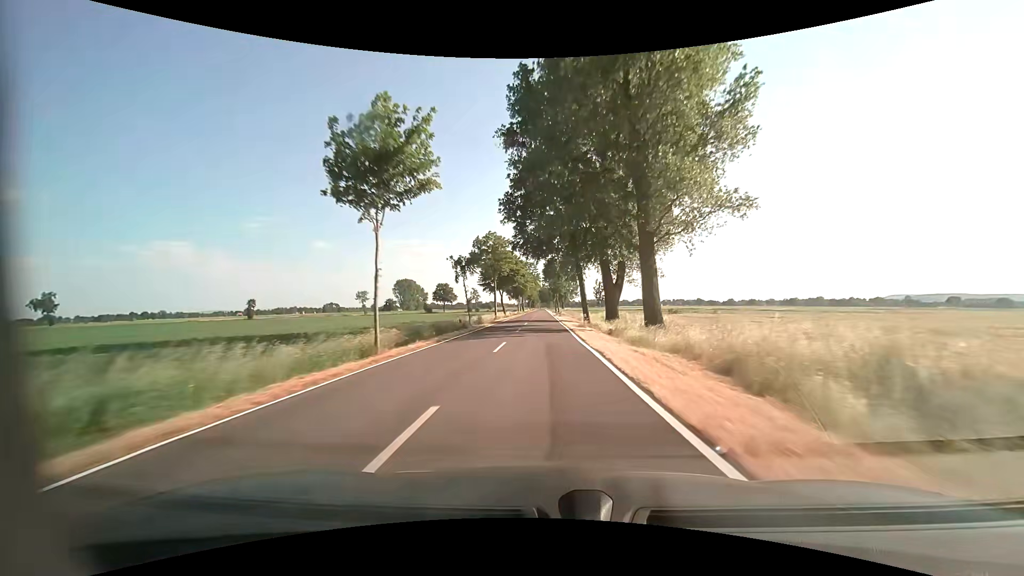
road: tertiary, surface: asphalt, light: Day
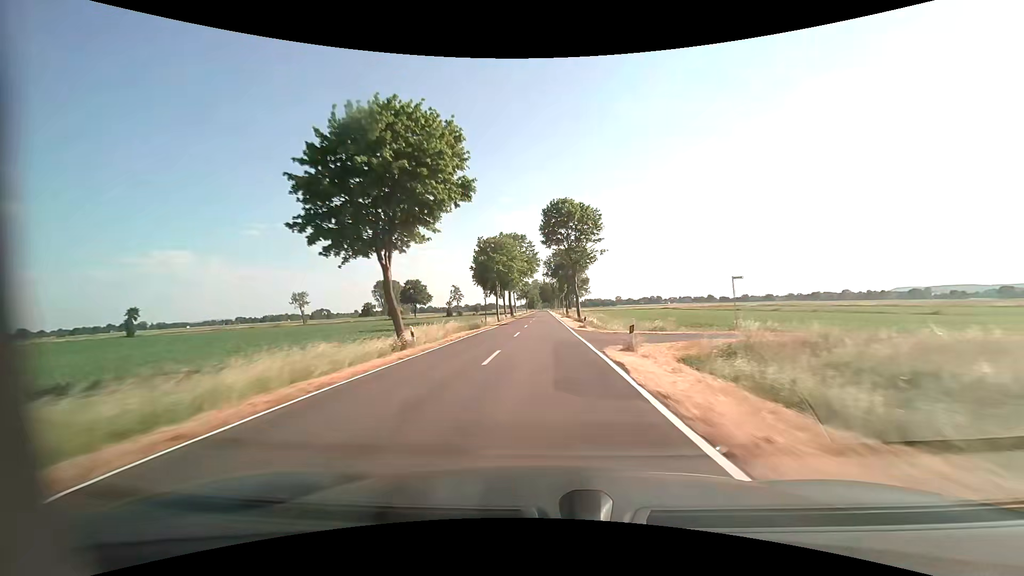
(+0.1, +63.2) m; +1°
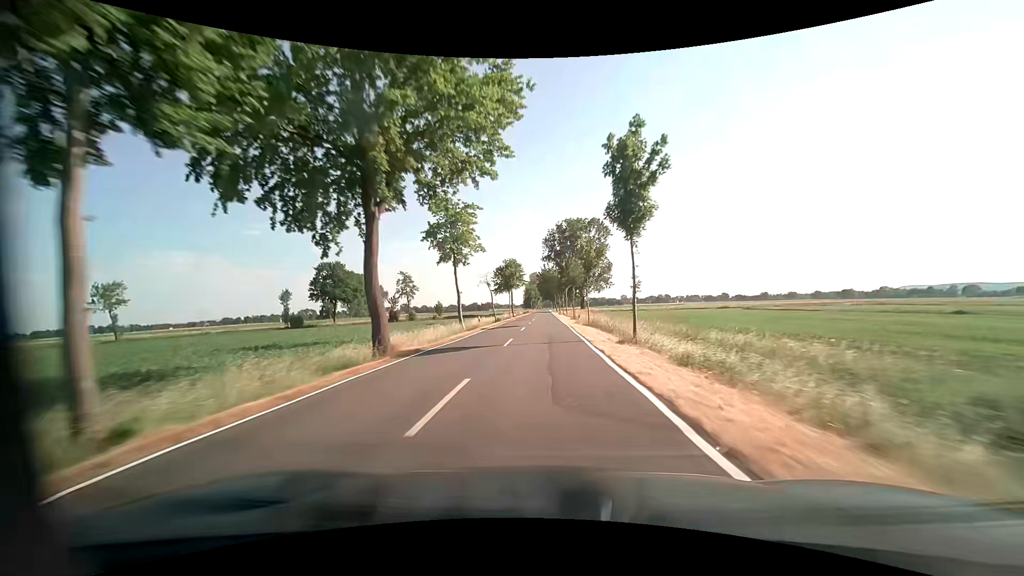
(-0.7, +79.0) m; -1°
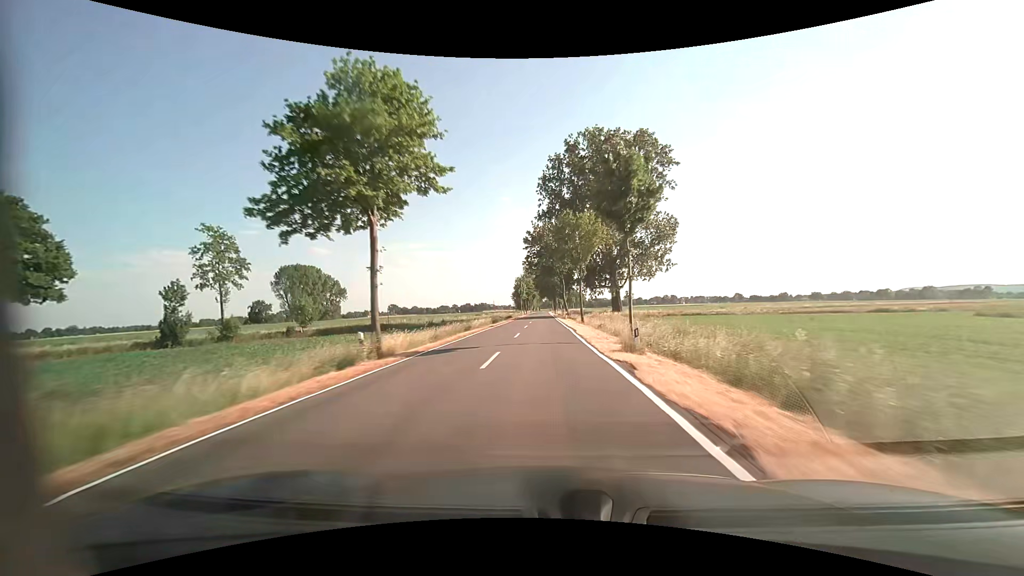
(+0.3, +78.9) m; 0°
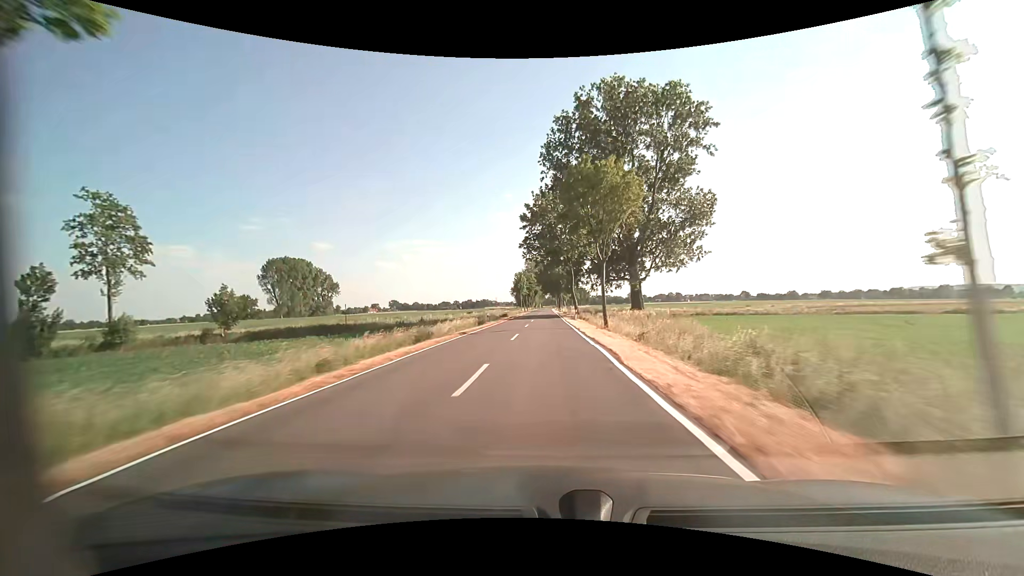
(0.0, +15.8) m; 0°
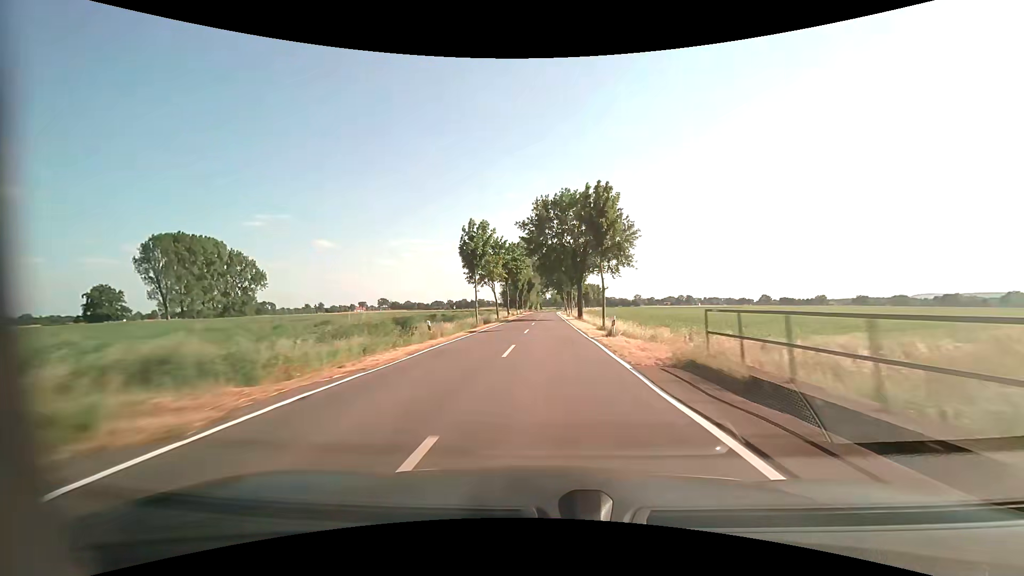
(-0.7, +79.0) m; 0°
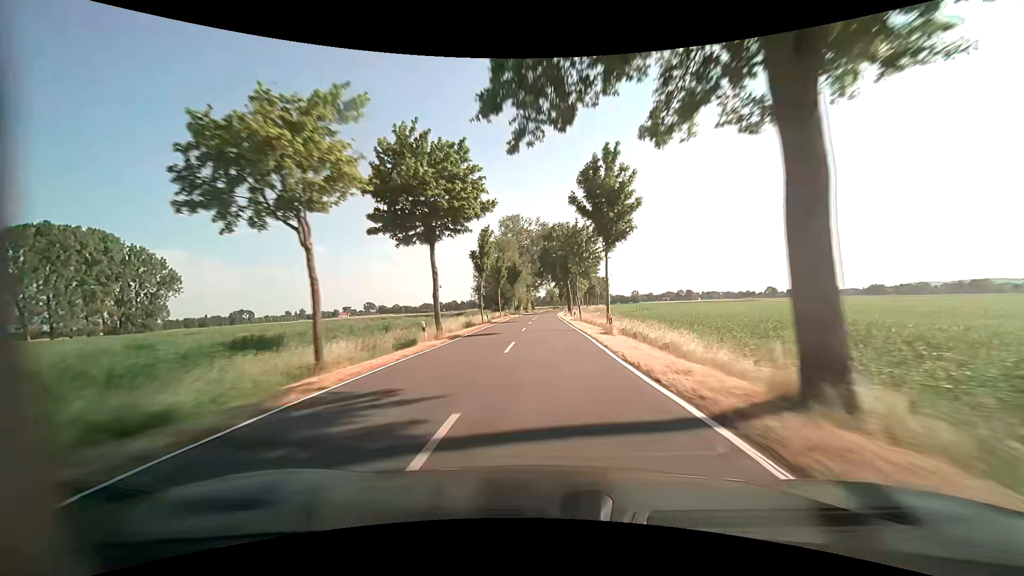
(-0.1, +47.4) m; 0°
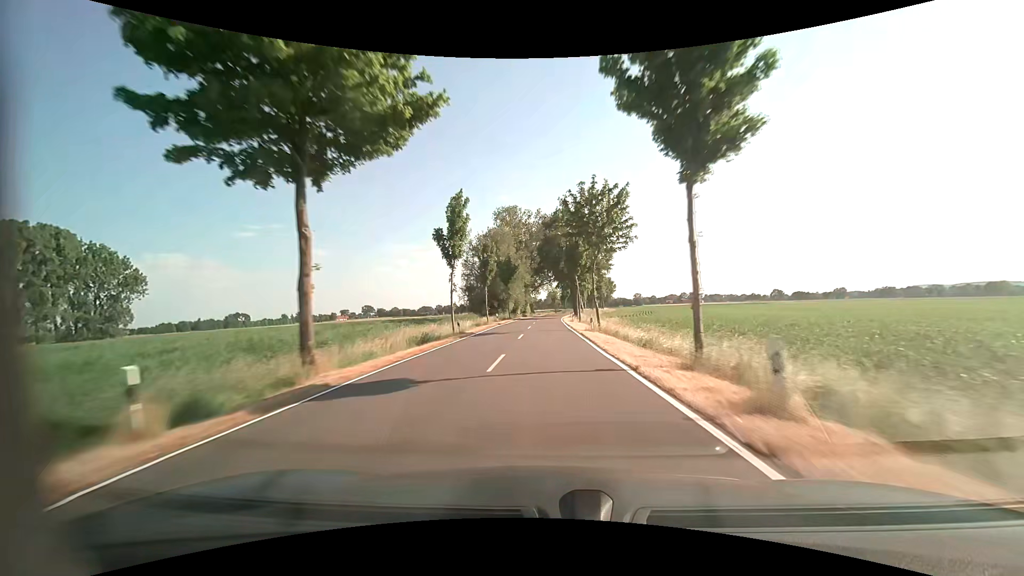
(0.0, +15.8) m; 0°
(0, +10) (0, +20) (0, +30) (0, +40) (0, +50) (0, +60) (+1, +70) (+1, +80) (+2, +90) (+2, +100) m
